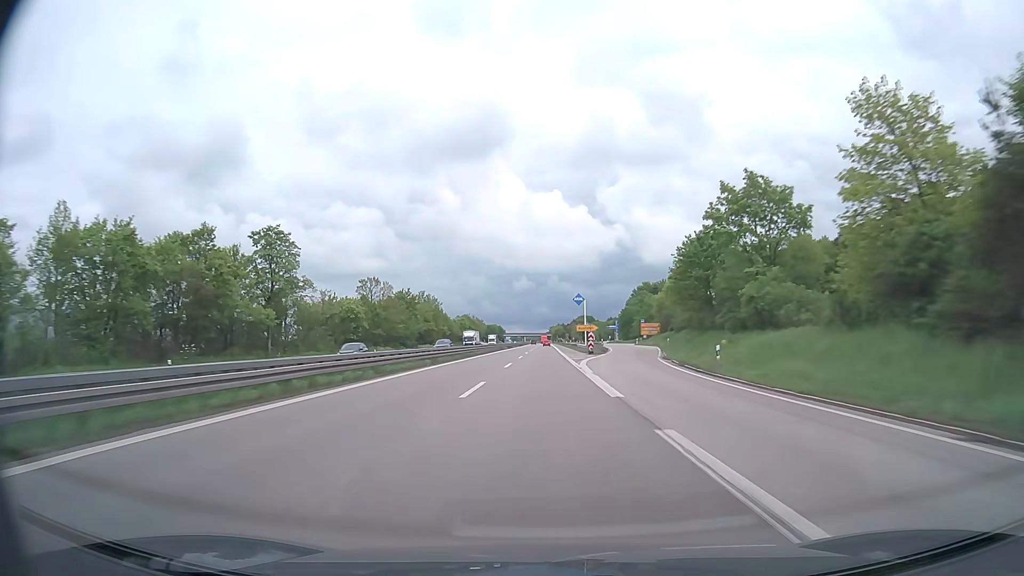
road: trunk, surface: asphalt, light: Day
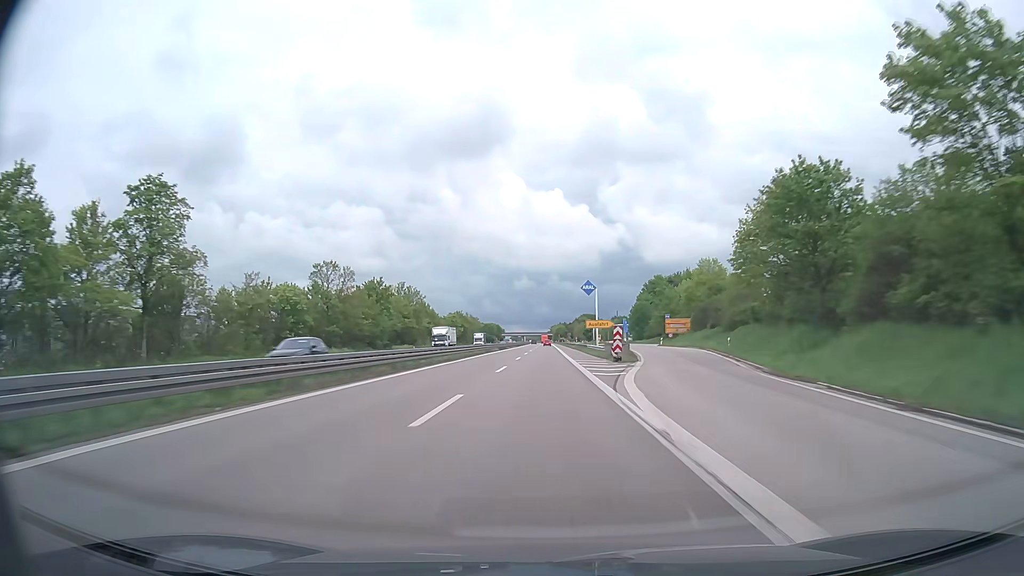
(-0.1, +23.6) m; 0°
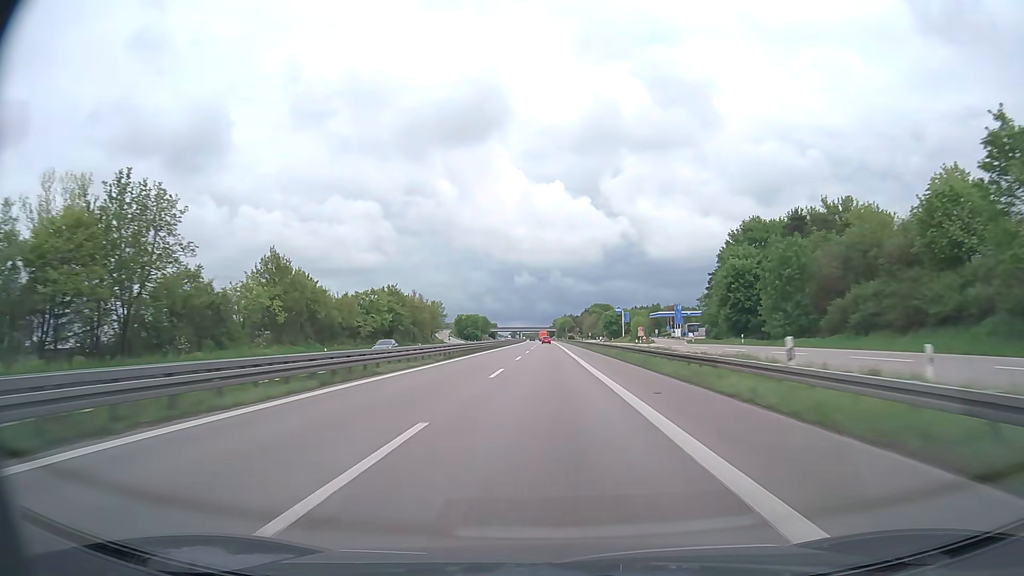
(+0.1, +95.7) m; 0°
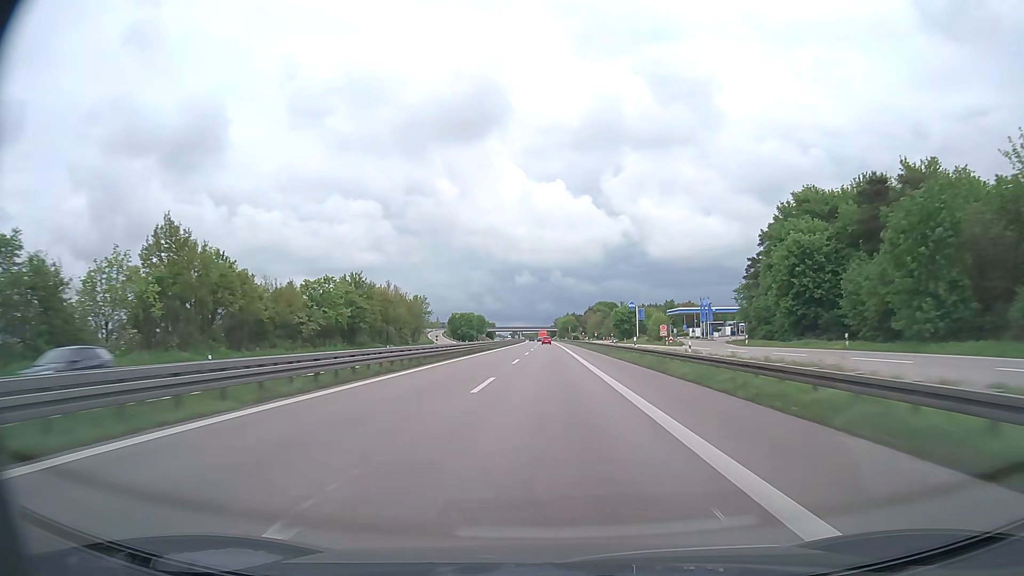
(0.0, +23.9) m; 0°
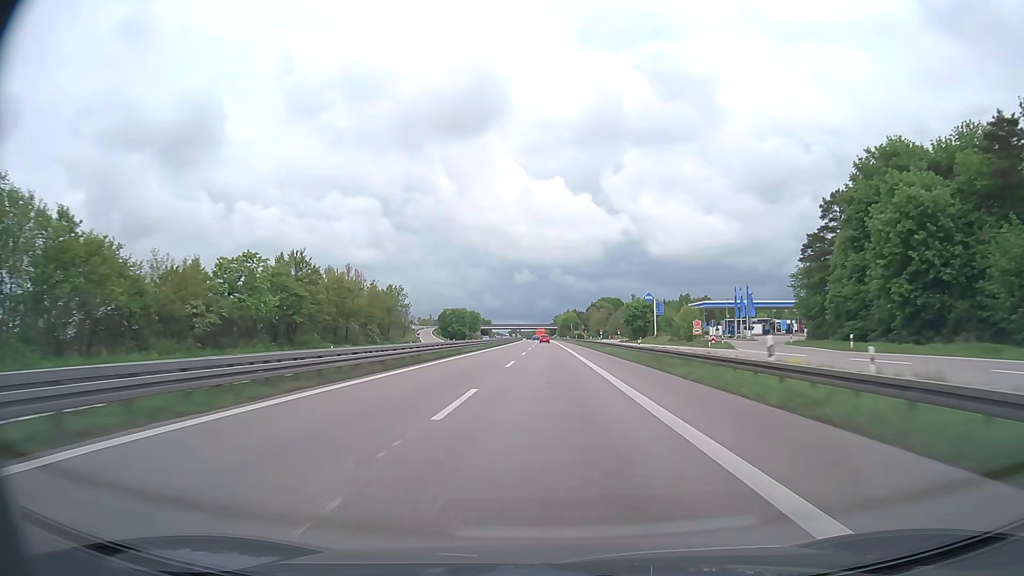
(0.0, +23.7) m; 0°
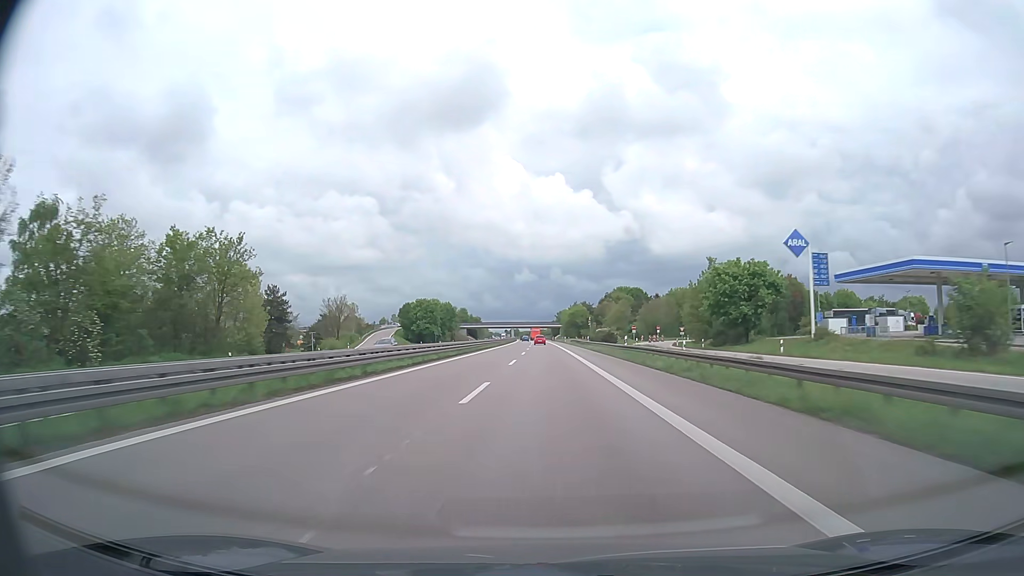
(0.0, +68.6) m; 0°
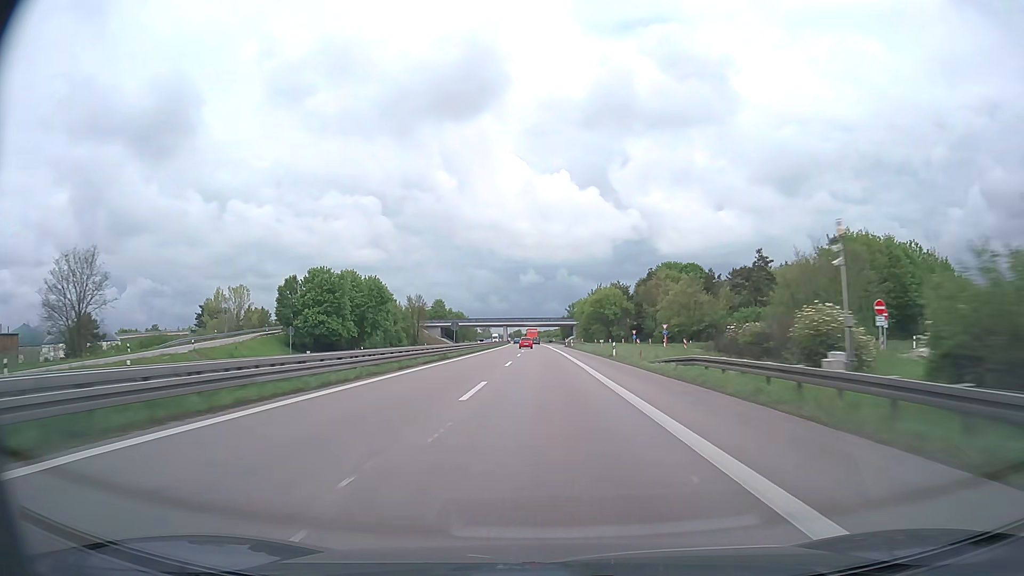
(-0.5, +88.4) m; -1°
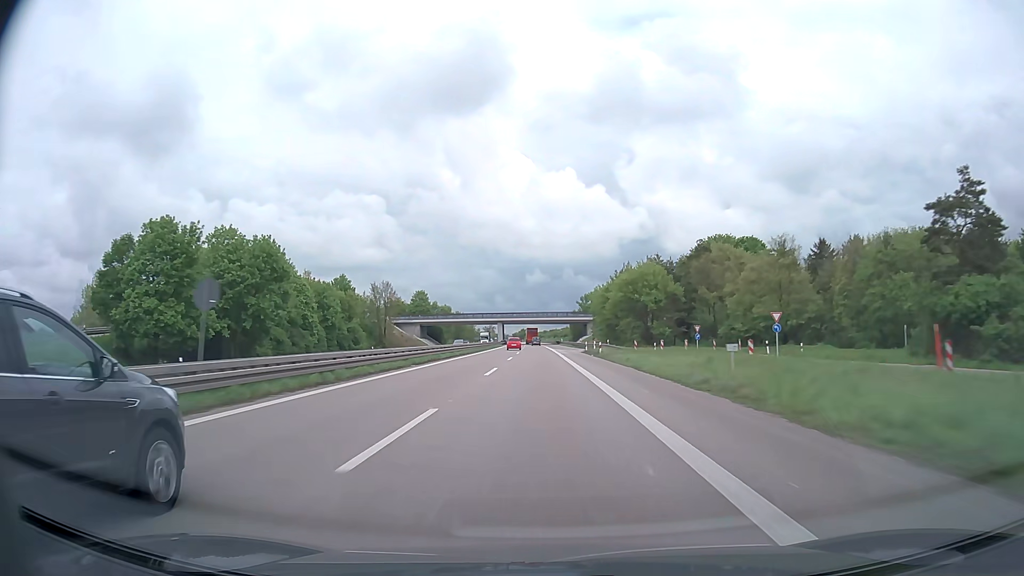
(0.0, +43.7) m; 0°
(0, +10) (0, +20) (0, +30) (0, +40) (0, +50) (-1, +60) (-1, +70) (-1, +80) (-1, +90) (-2, +100) m
